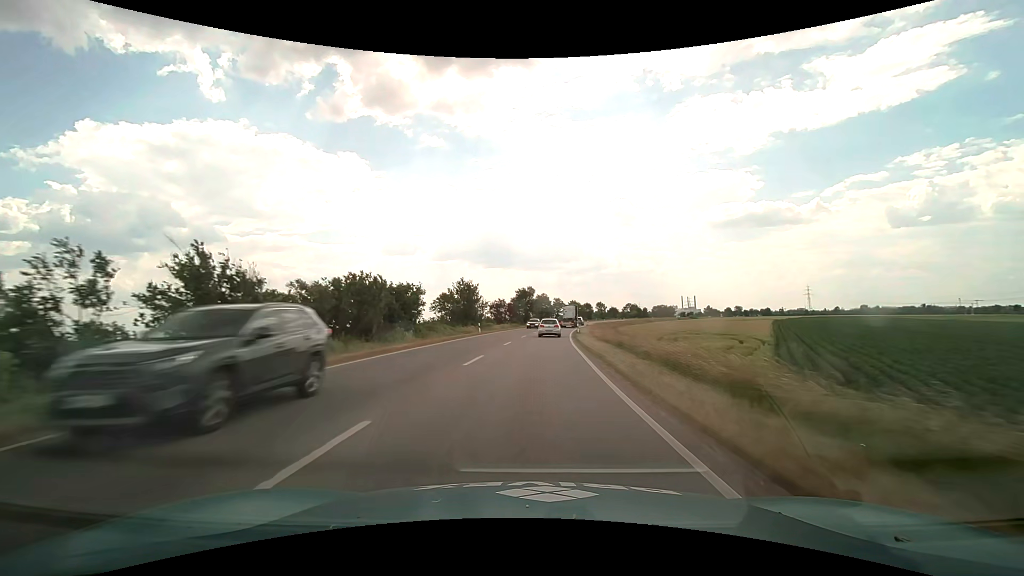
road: primary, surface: asphalt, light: Day
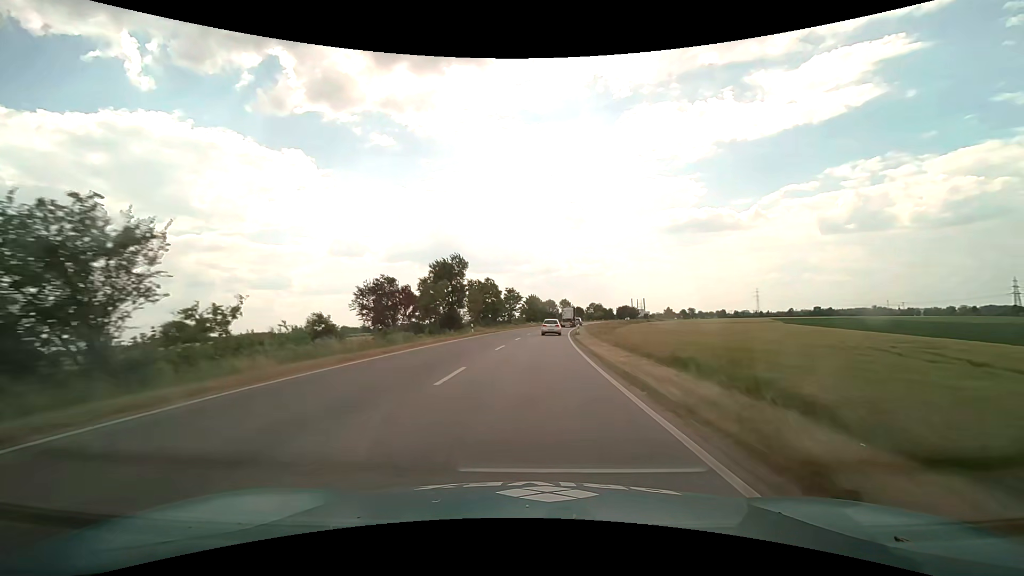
(+2.4, +52.6) m; +5°
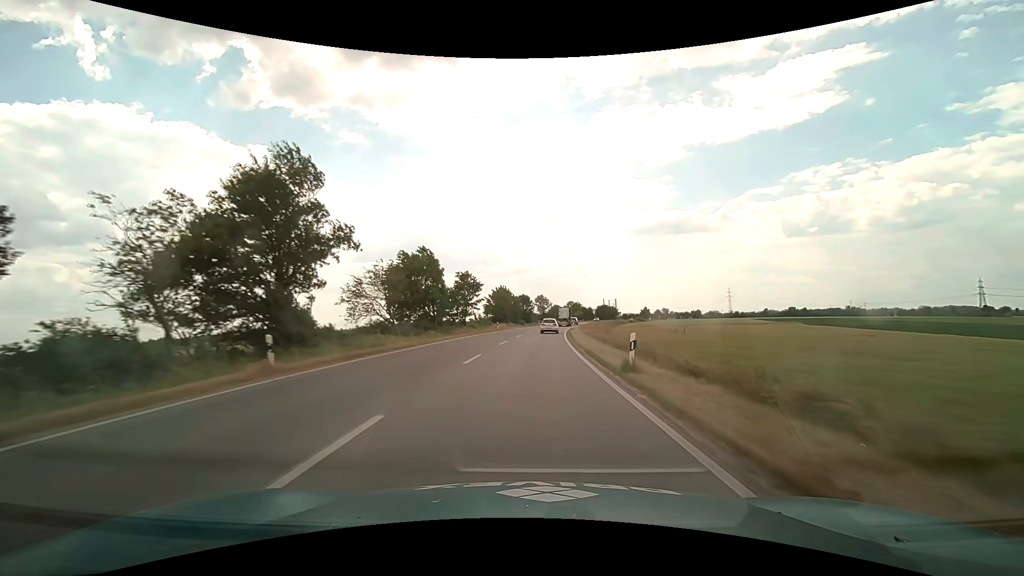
(+0.9, +31.7) m; +3°
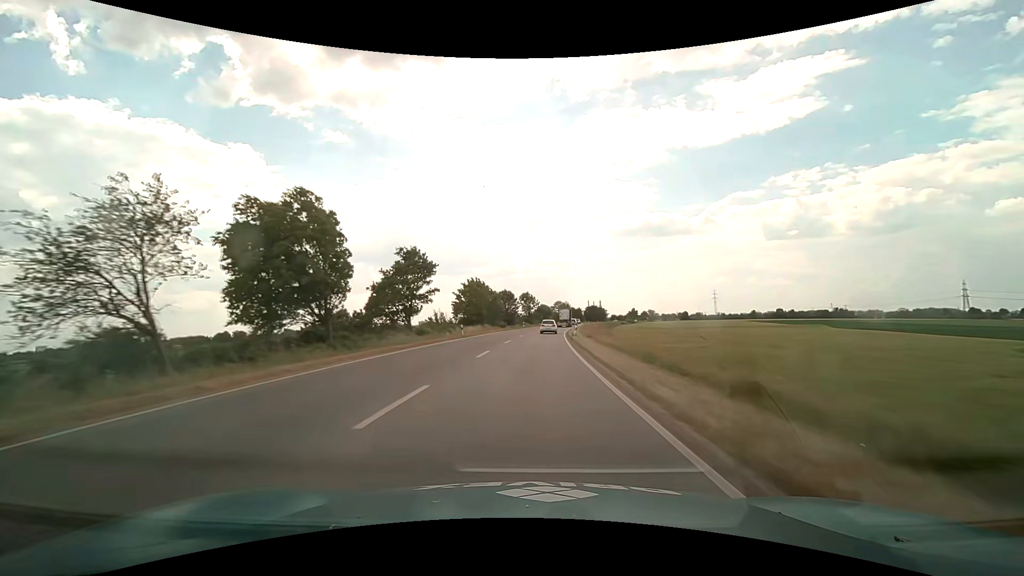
(+0.3, +21.3) m; +2°
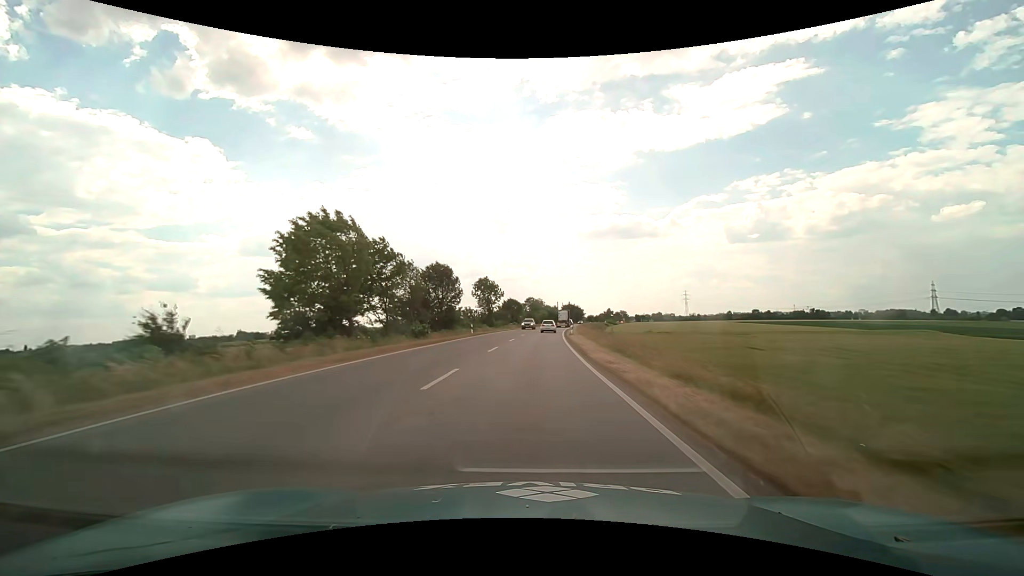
(+1.5, +44.9) m; +4°
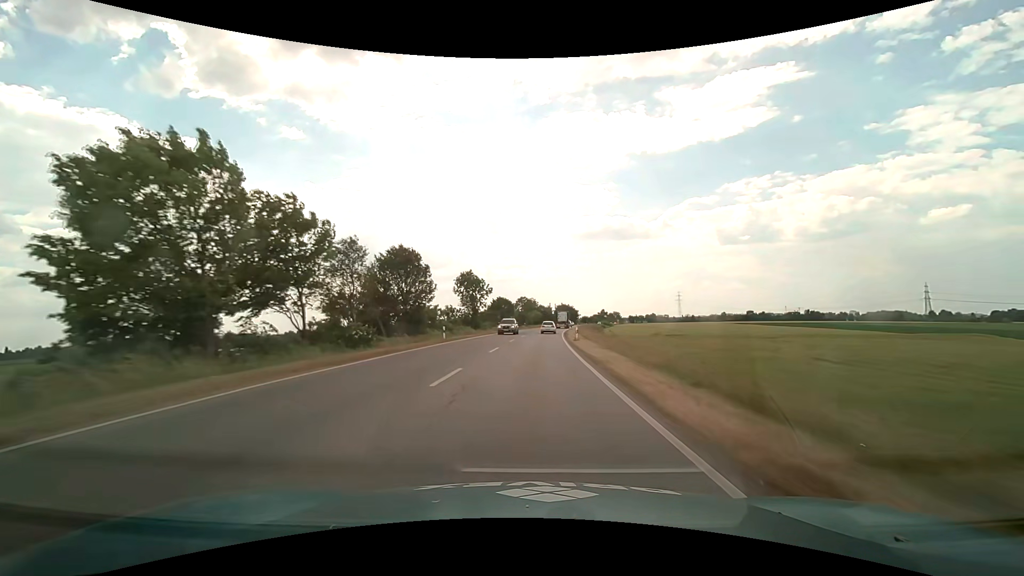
(+0.1, +11.7) m; +1°
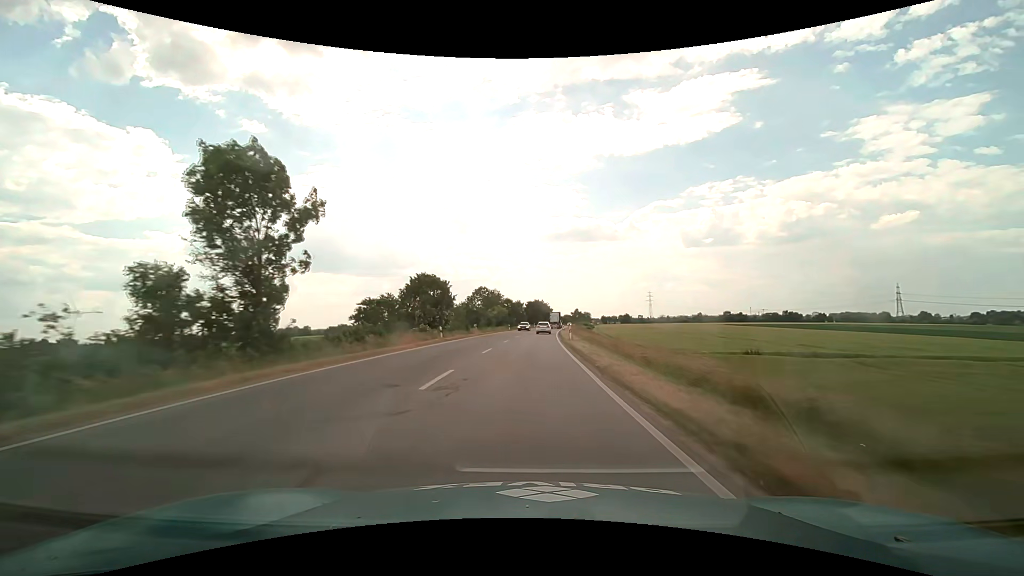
(+1.6, +49.4) m; +4°
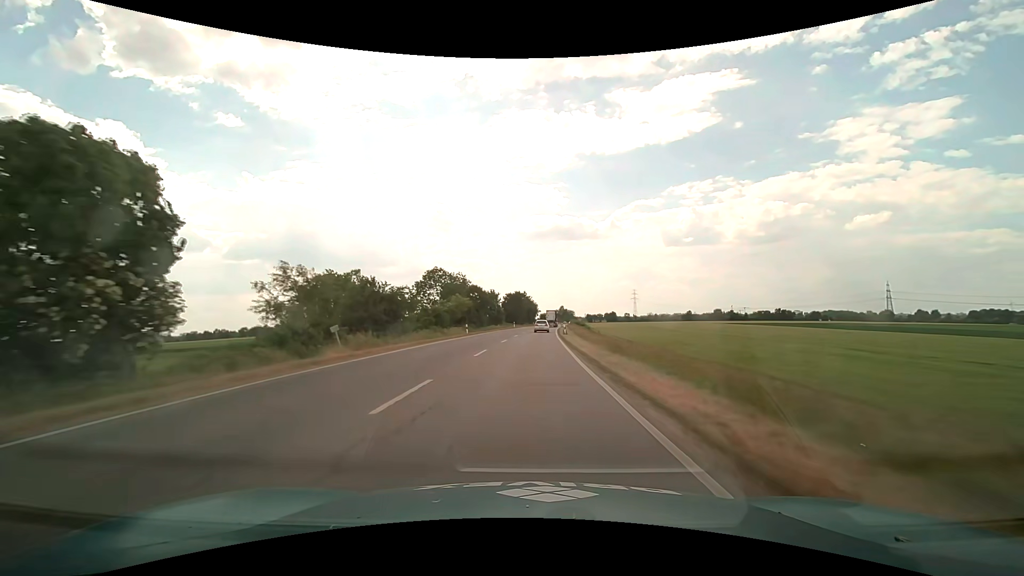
(+0.8, +39.0) m; +2°
(0, +10) (0, +20) (0, +30) (+1, +40) (+1, +50) (+1, +60) (+2, +70) (+2, +80) (+3, +90) (+4, +100) m
